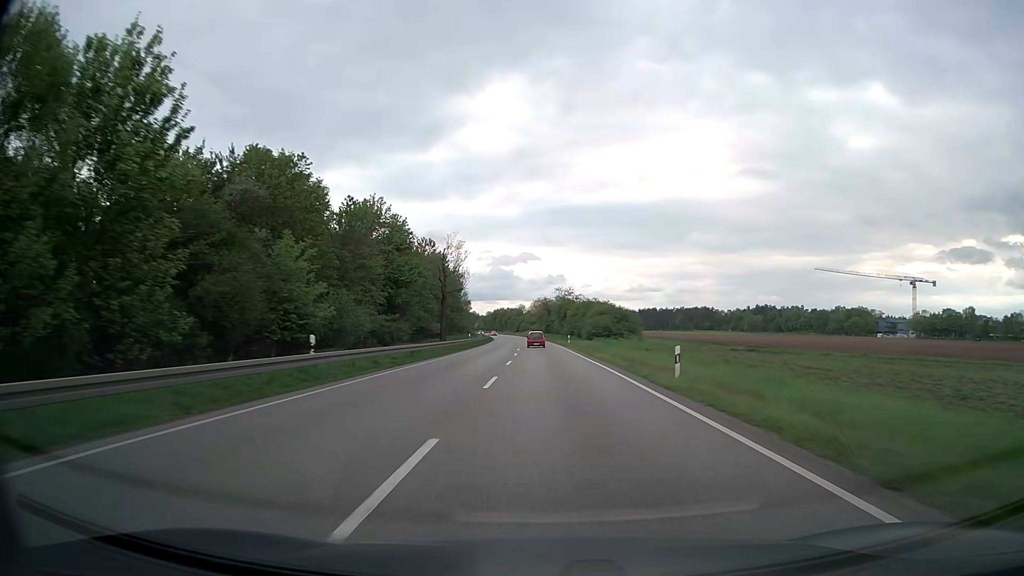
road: trunk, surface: asphalt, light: Day
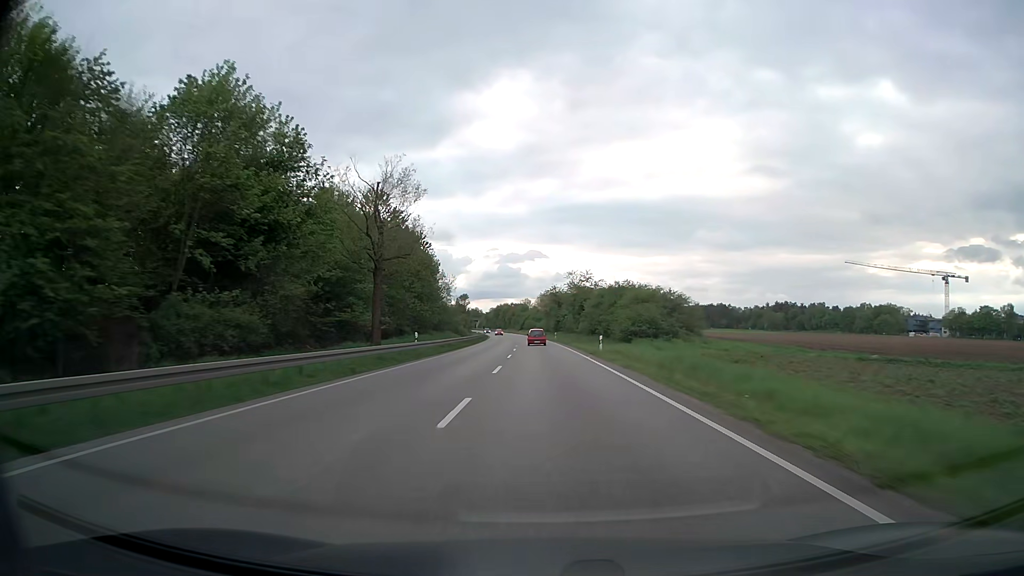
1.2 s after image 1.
(-0.1, +31.0) m; -1°
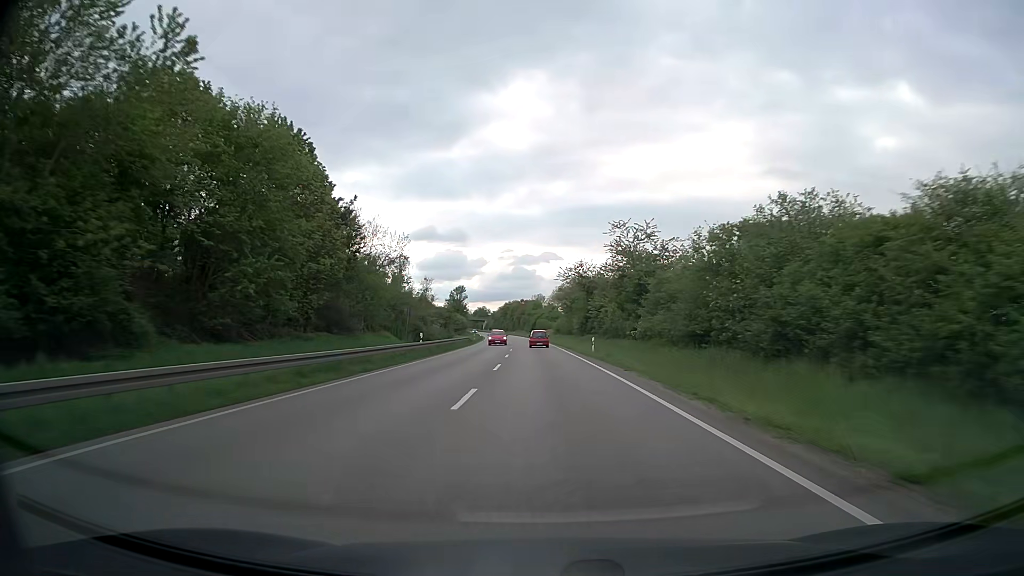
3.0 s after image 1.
(-0.6, +45.7) m; -1°
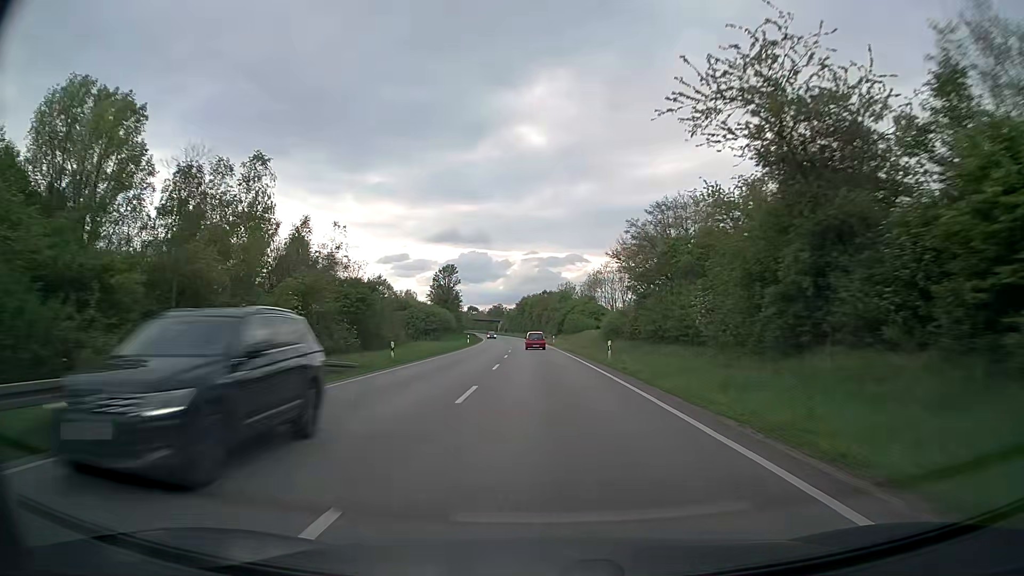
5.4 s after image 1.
(-1.1, +58.9) m; -2°
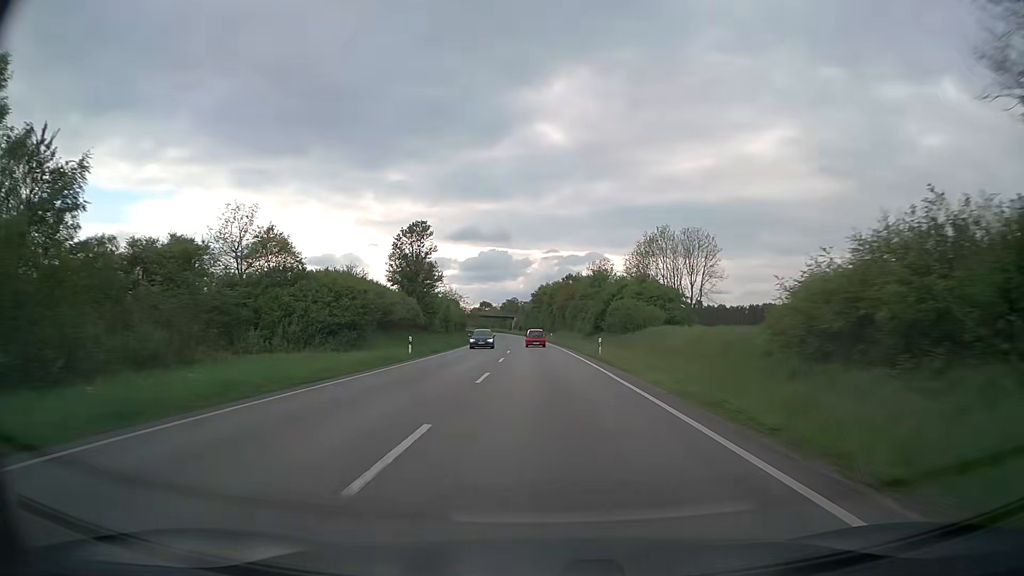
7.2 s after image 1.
(-0.7, +43.4) m; -2°
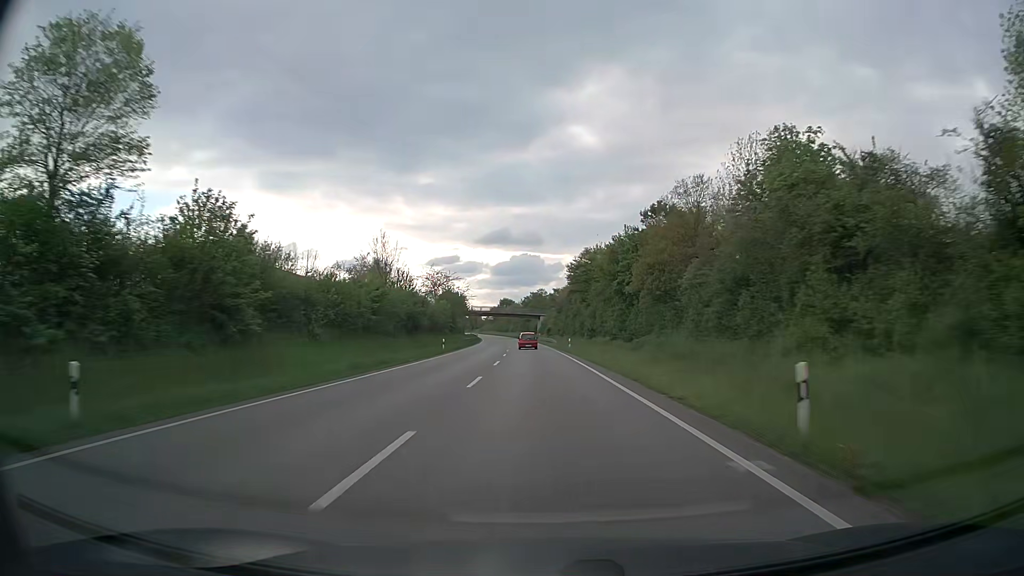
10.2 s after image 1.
(-1.7, +72.7) m; -3°
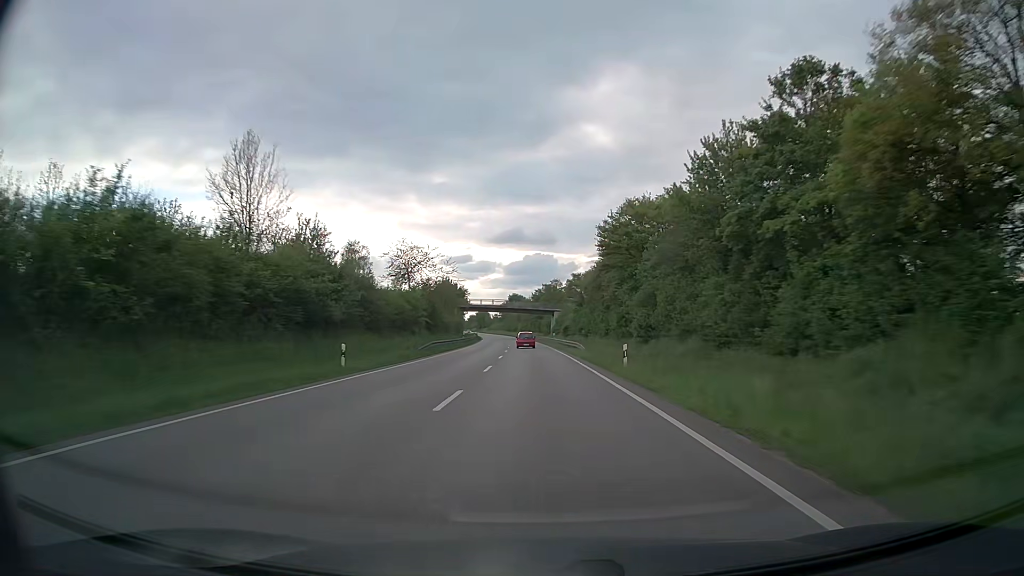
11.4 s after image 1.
(-0.3, +29.6) m; -1°
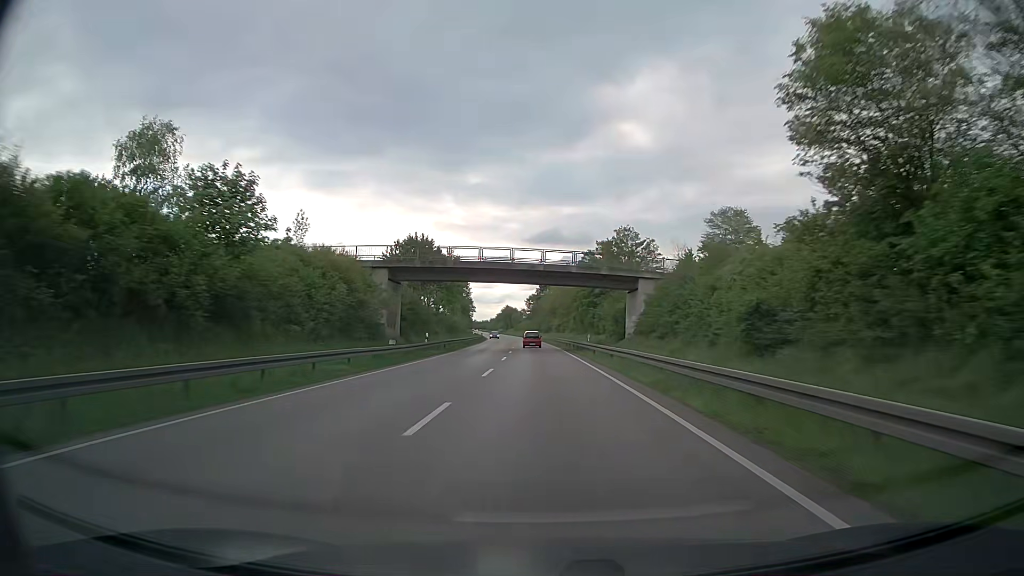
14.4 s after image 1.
(-2.0, +75.4) m; -3°
(0, +10) (0, +20) (0, +30) (-1, +40) (-1, +50) (-2, +60) (-2, +70) (-2, +80) (-3, +90) (-4, +100) m
